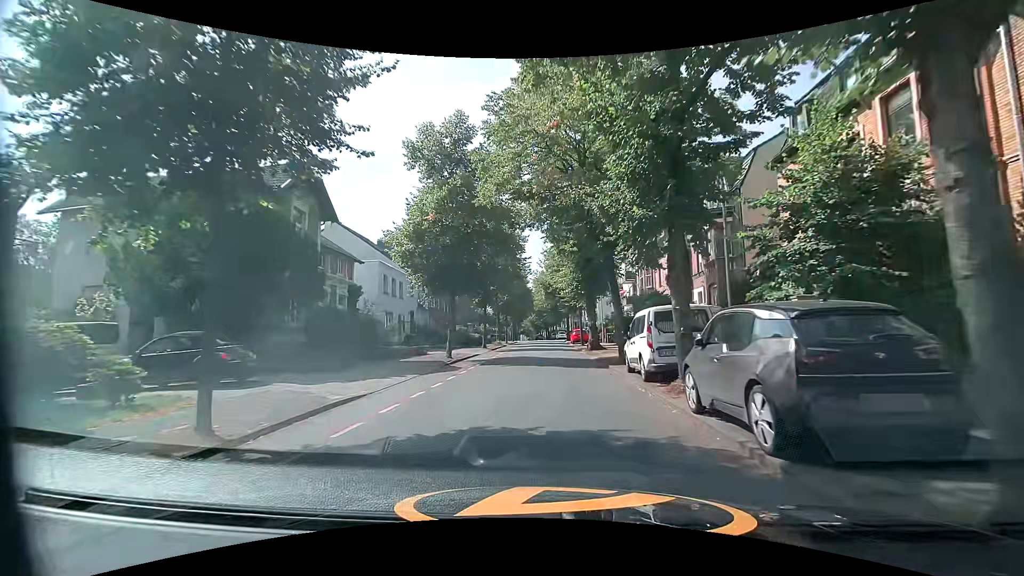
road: tertiary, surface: asphalt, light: Day
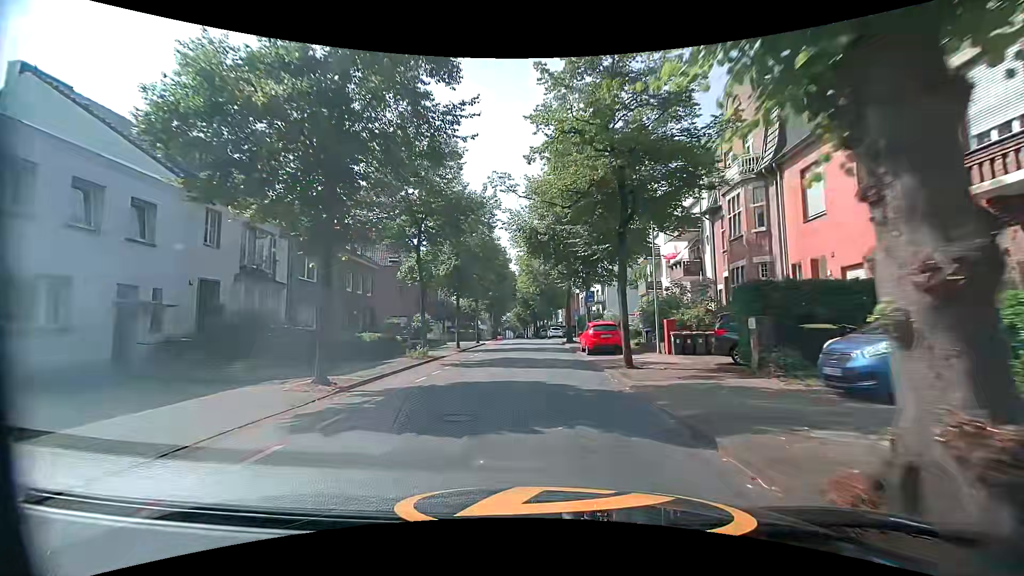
(+0.9, +28.3) m; +1°
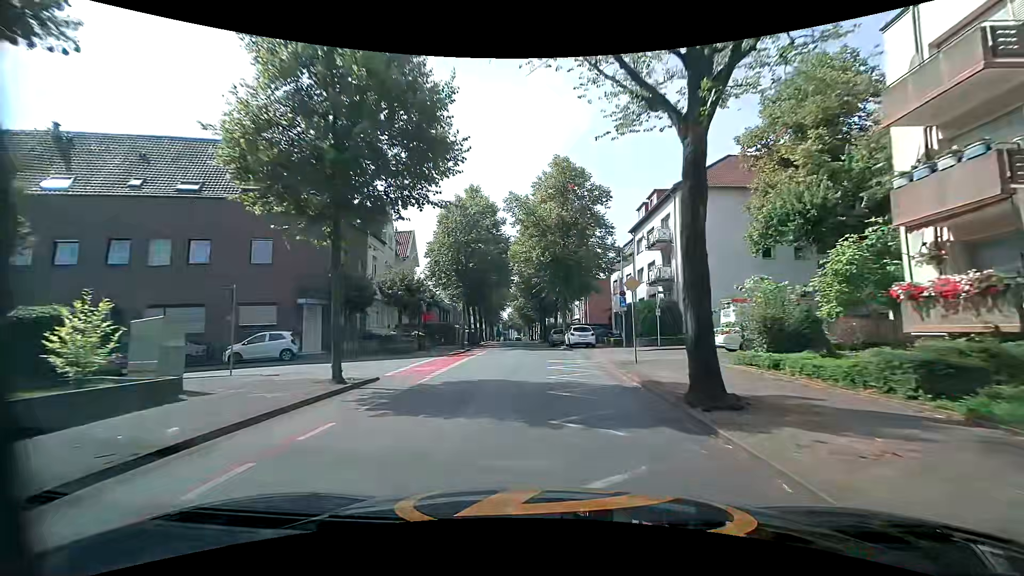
(+0.2, +31.3) m; +1°
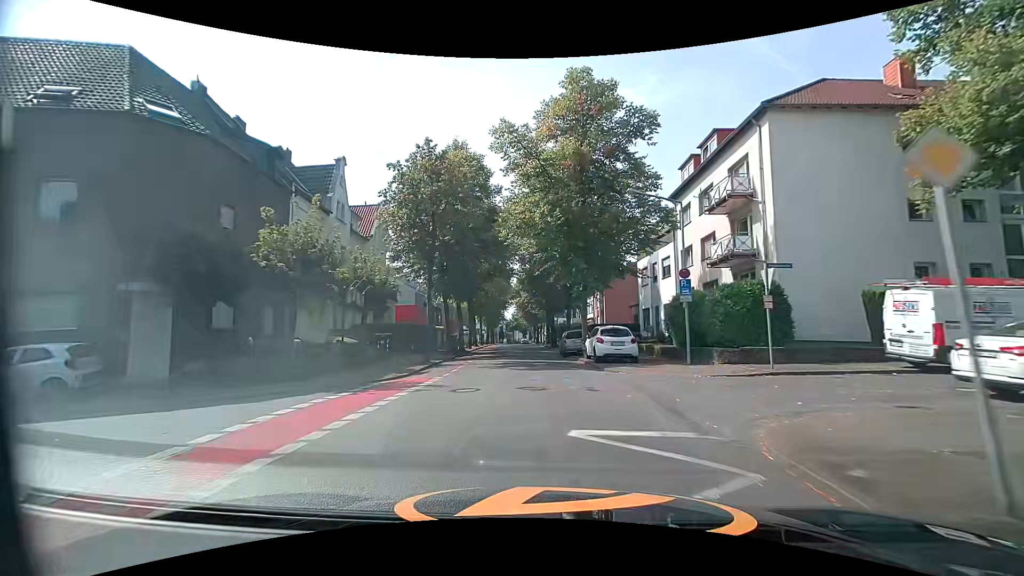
(-0.3, +12.8) m; -2°
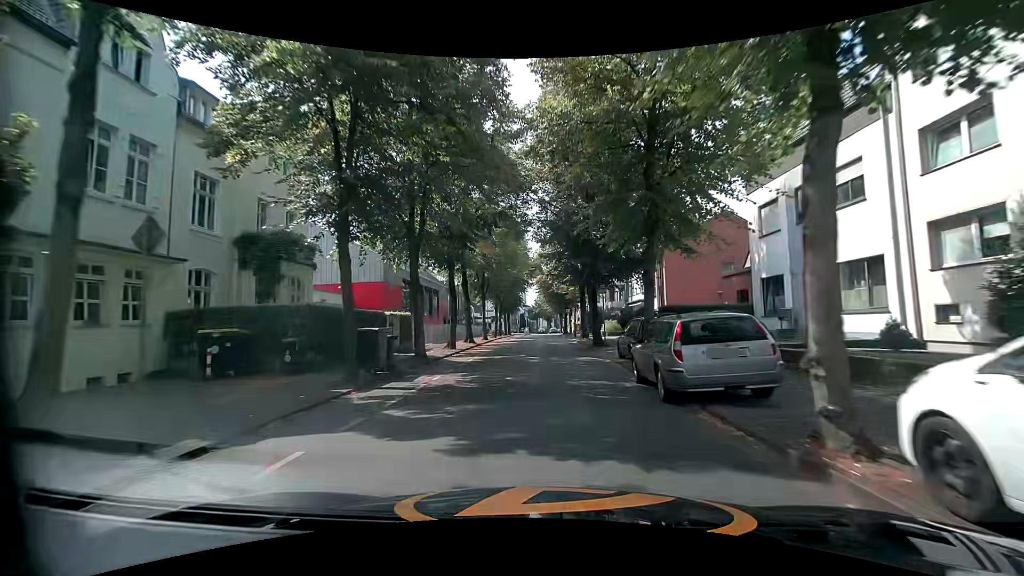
(-0.3, +19.2) m; -3°
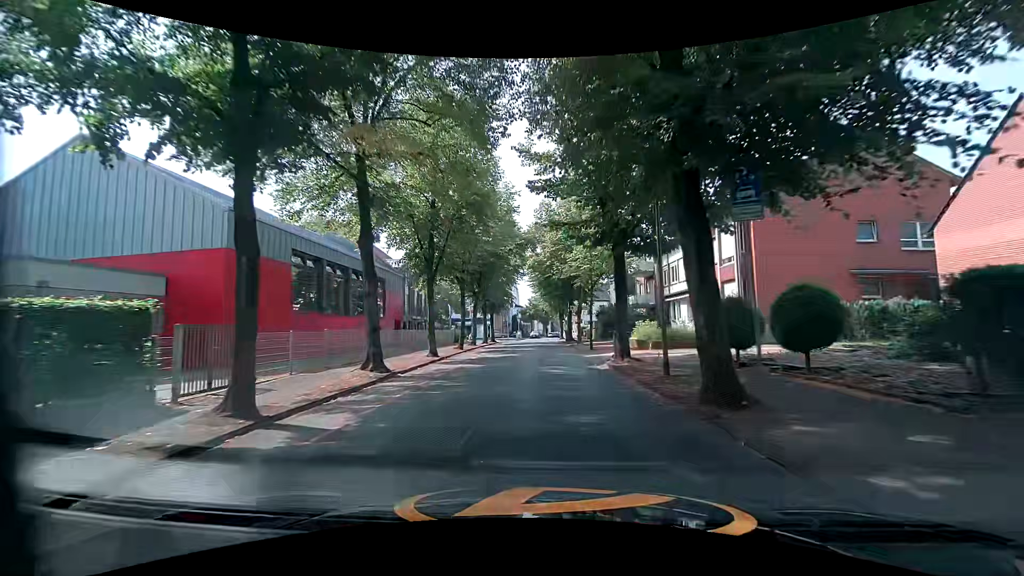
(+0.1, +18.6) m; 0°
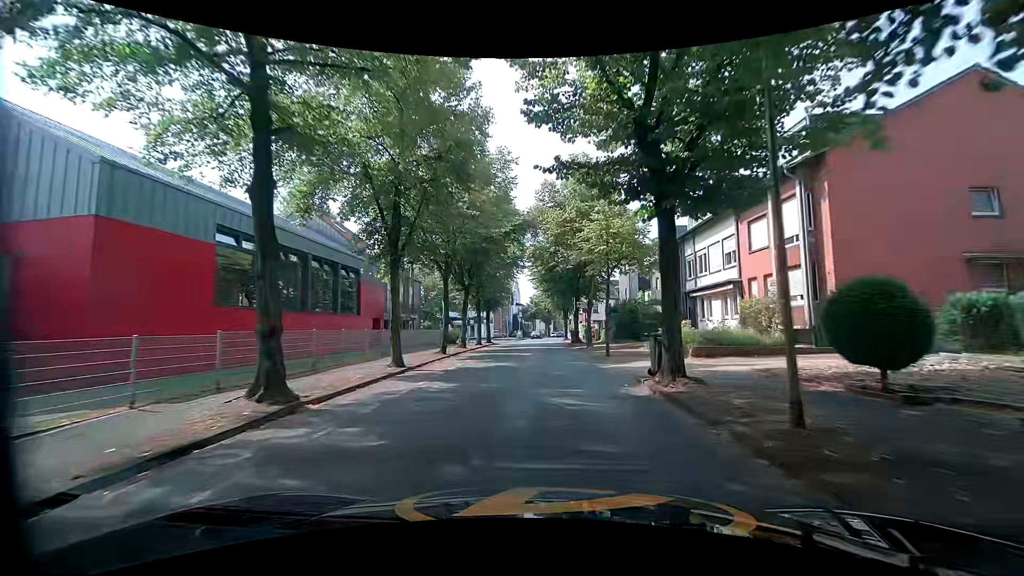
(+0.1, +6.1) m; +1°
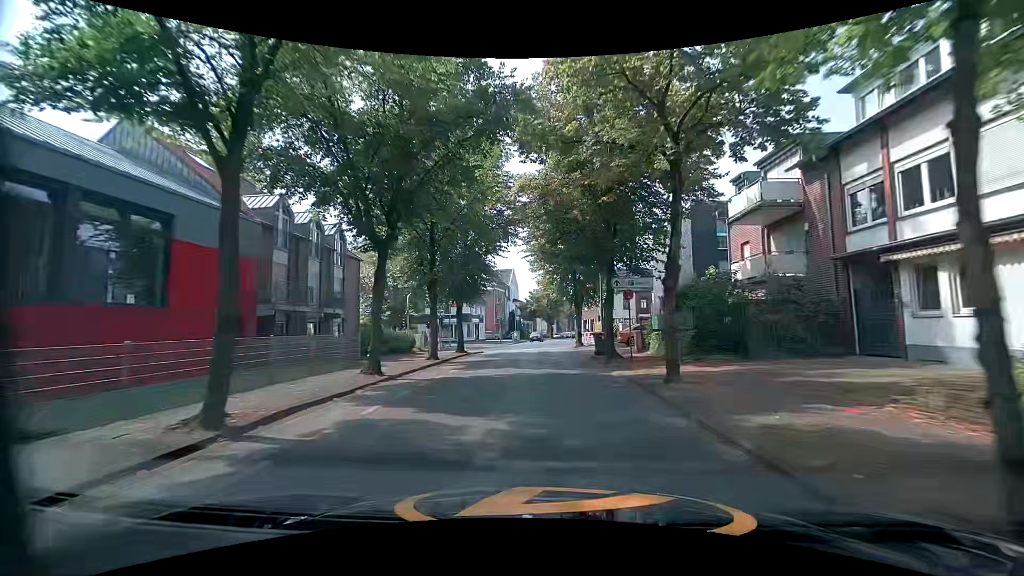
(-0.2, +17.8) m; -1°
(0, +10) (0, +20) (0, +30) (0, +40) (-1, +50) (-7, +58) (-17, +58) (-26, +55) (-36, +52) (-45, +49) m
